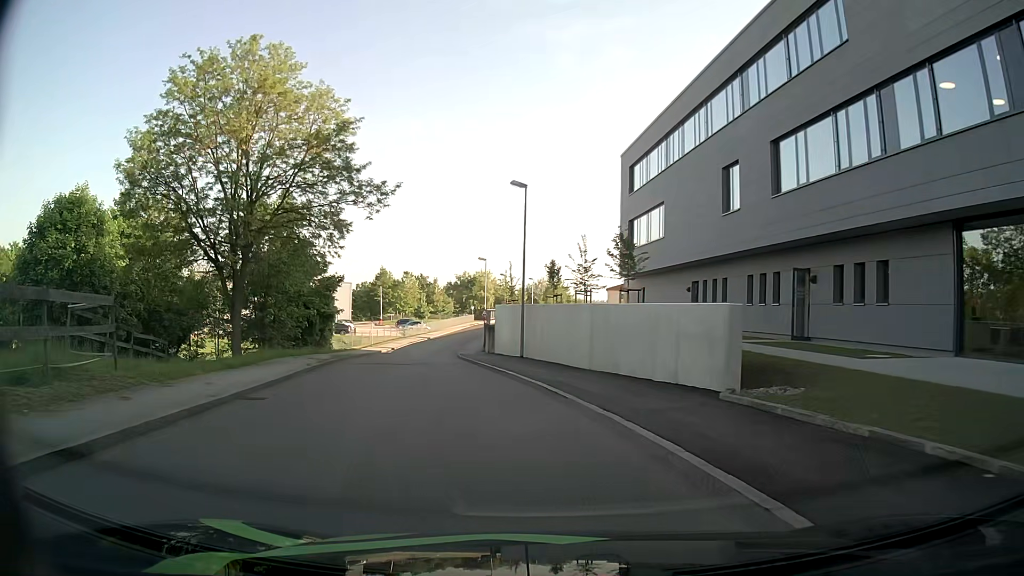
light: Day
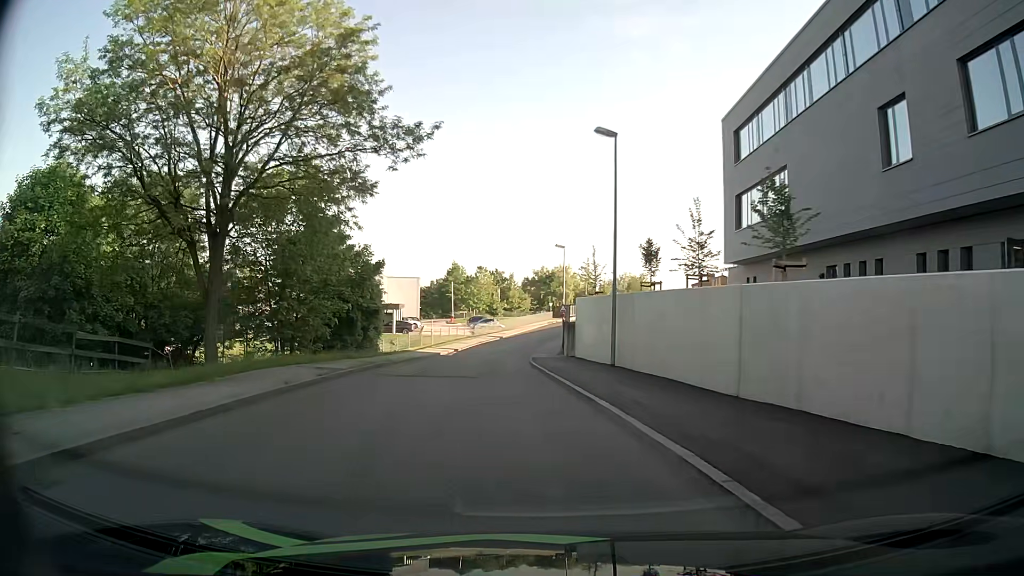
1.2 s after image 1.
(-0.4, +8.3) m; -6°
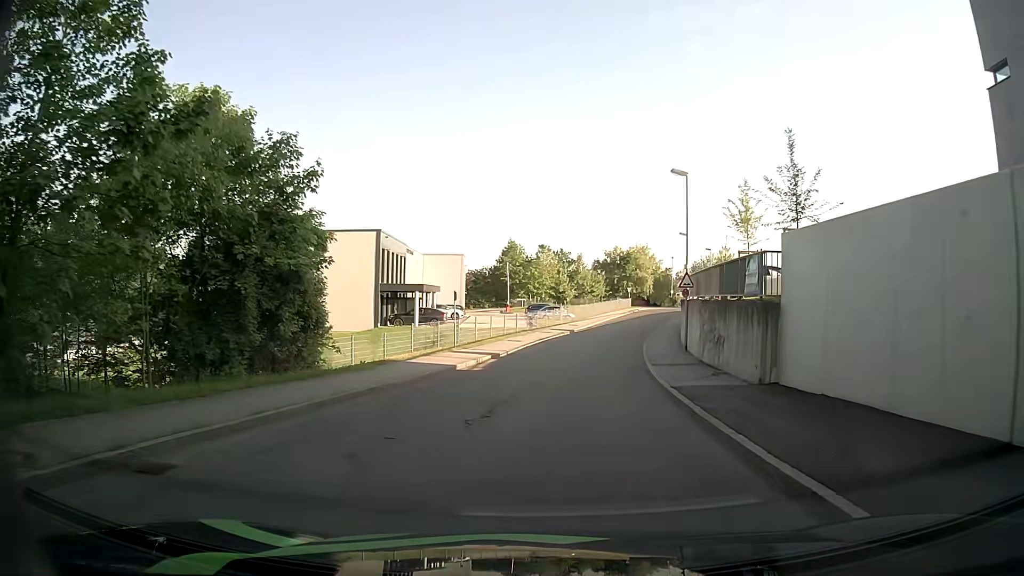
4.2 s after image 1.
(-1.8, +23.1) m; -5°
(0, +10) (+1, +20) (+2, +30) (+4, +40) (+6, +50) (+8, +59) (+11, +69) (+13, +79) (+17, +88) (+22, +96) m
